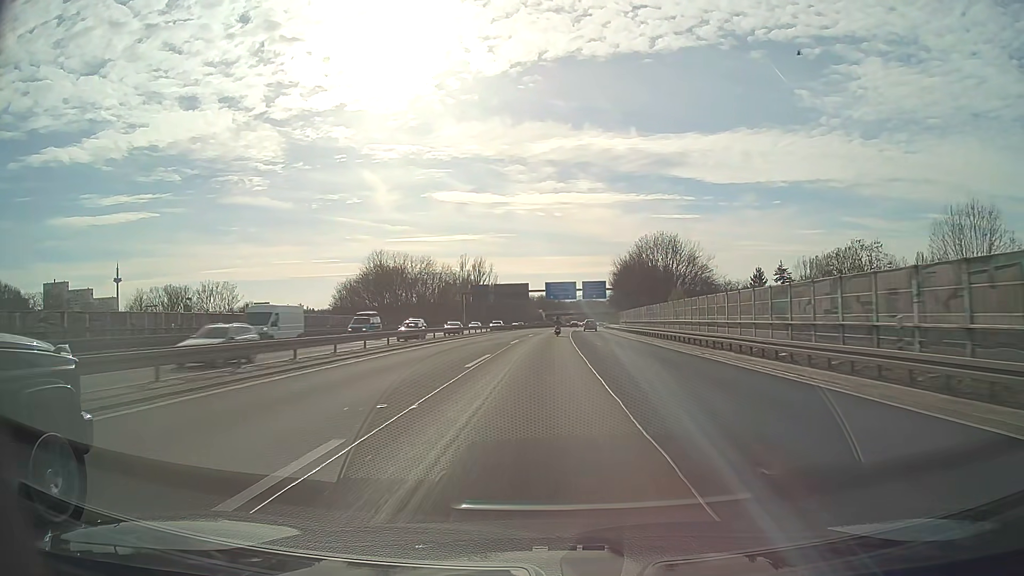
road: motorway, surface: asphalt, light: Day
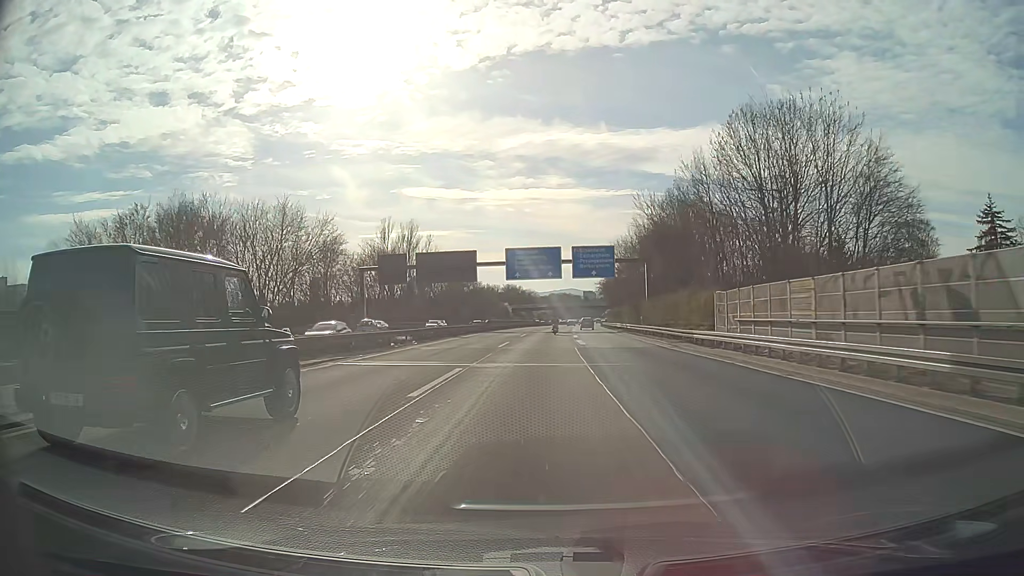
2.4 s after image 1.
(+1.5, +62.8) m; +2°
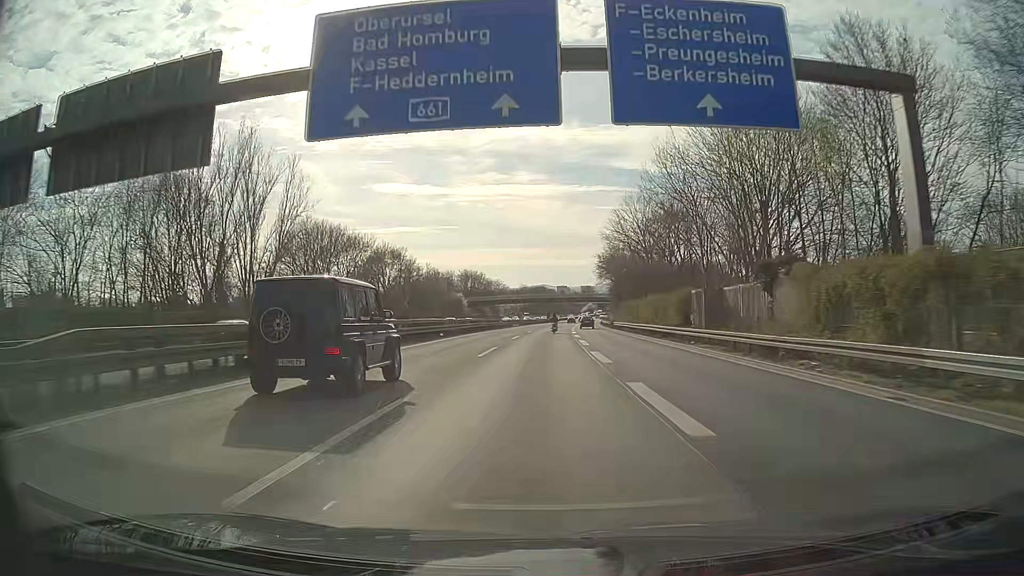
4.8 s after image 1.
(+1.3, +62.9) m; +2°
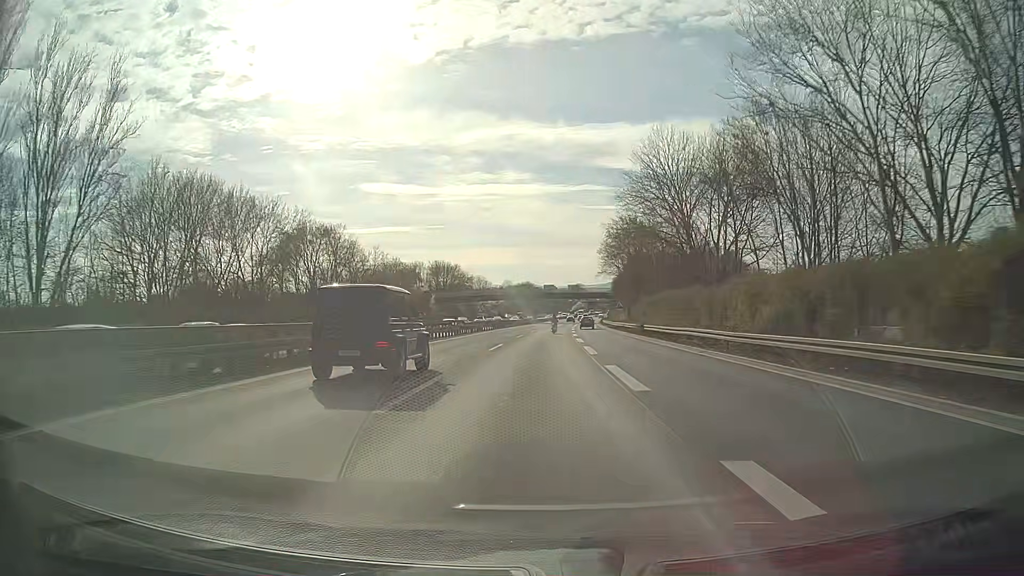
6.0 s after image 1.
(+0.3, +31.4) m; +1°
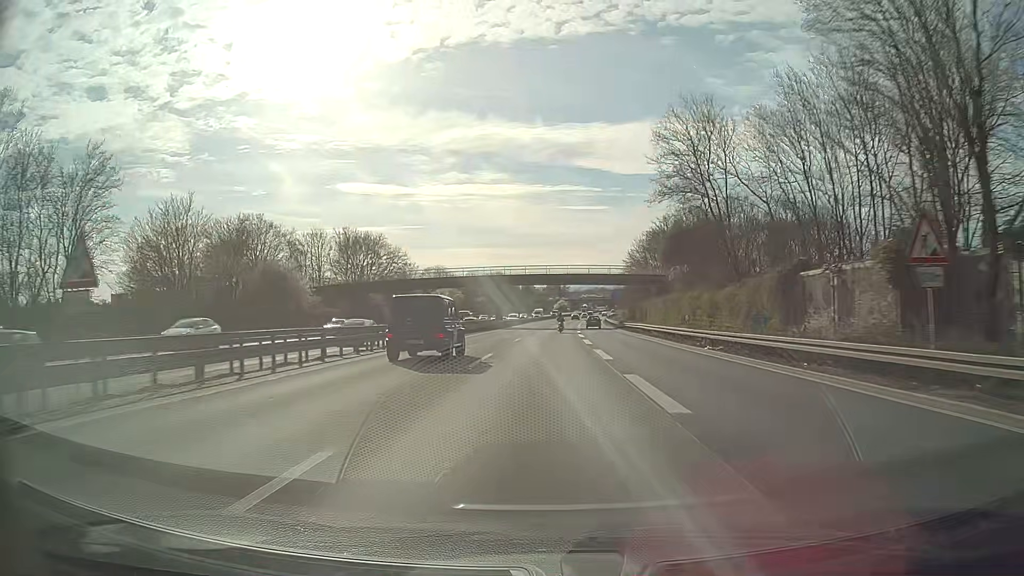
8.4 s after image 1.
(+1.4, +62.7) m; +2°
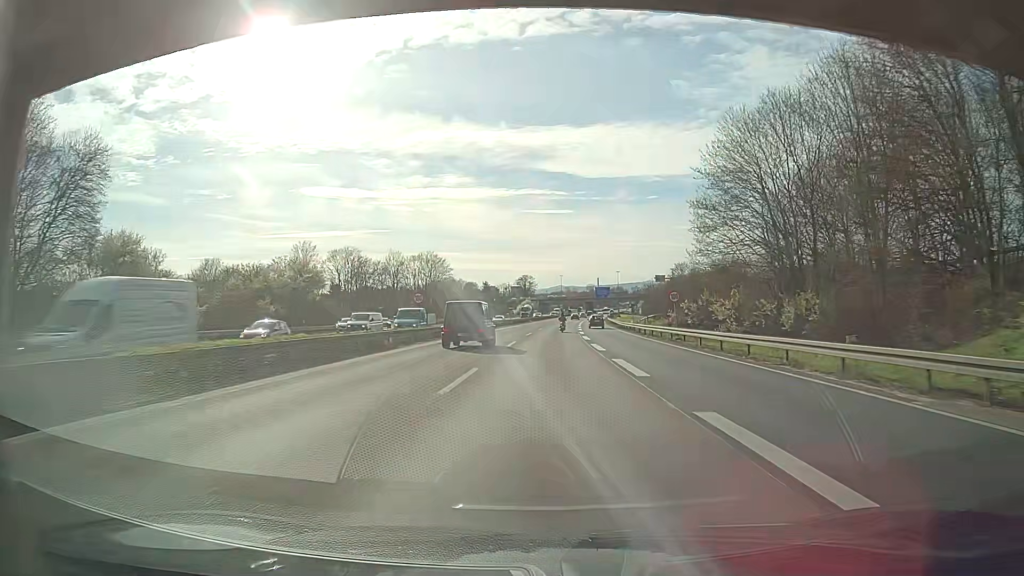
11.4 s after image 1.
(+1.8, +78.4) m; +3°
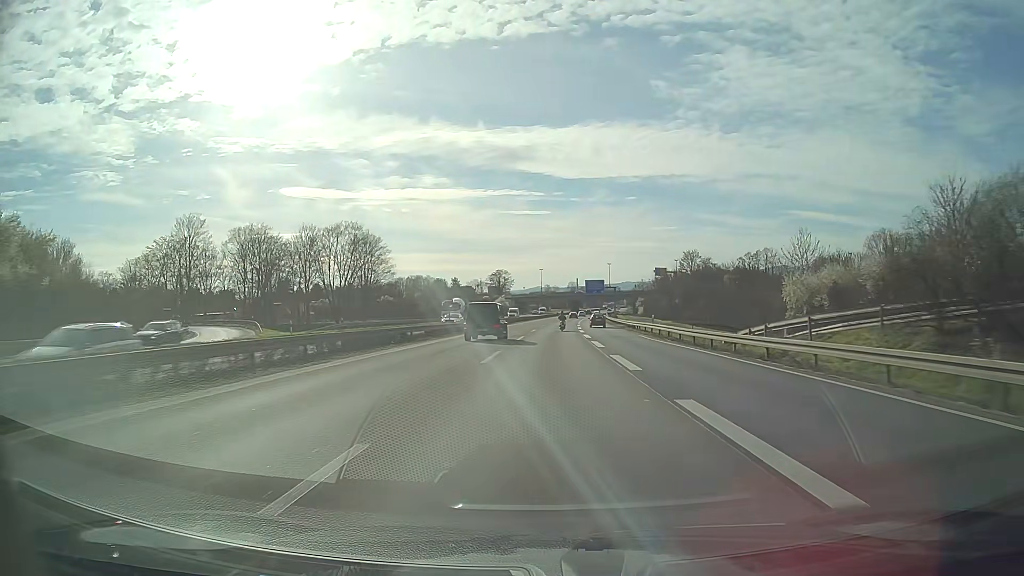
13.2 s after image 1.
(+0.9, +46.9) m; +2°
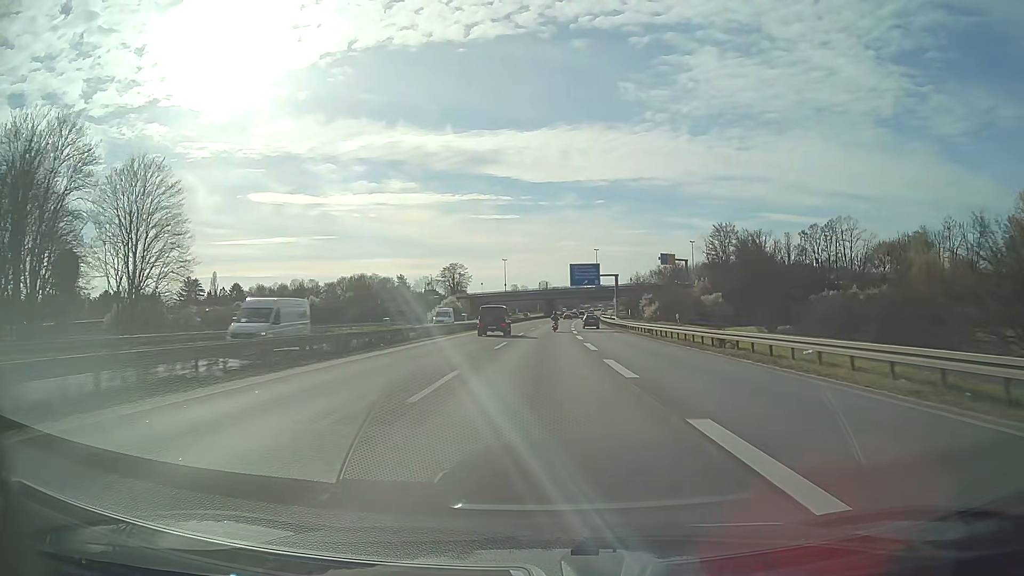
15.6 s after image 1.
(+1.5, +62.4) m; +3°
(0, +10) (0, +20) (0, +30) (0, +40) (+1, +50) (+1, +60) (+1, +70) (+2, +80) (+2, +90) (+3, +100) m
